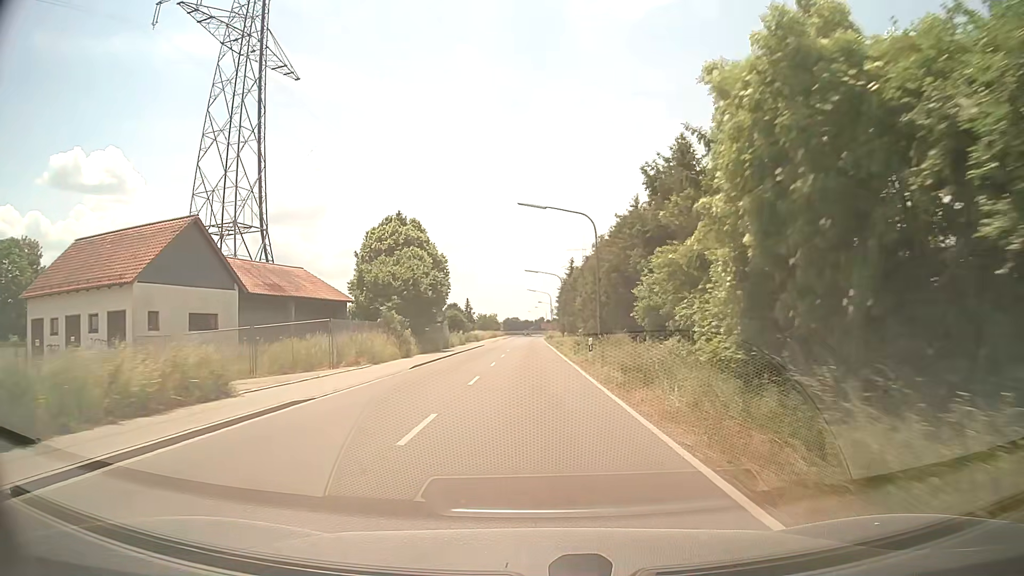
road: tertiary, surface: asphalt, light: Day
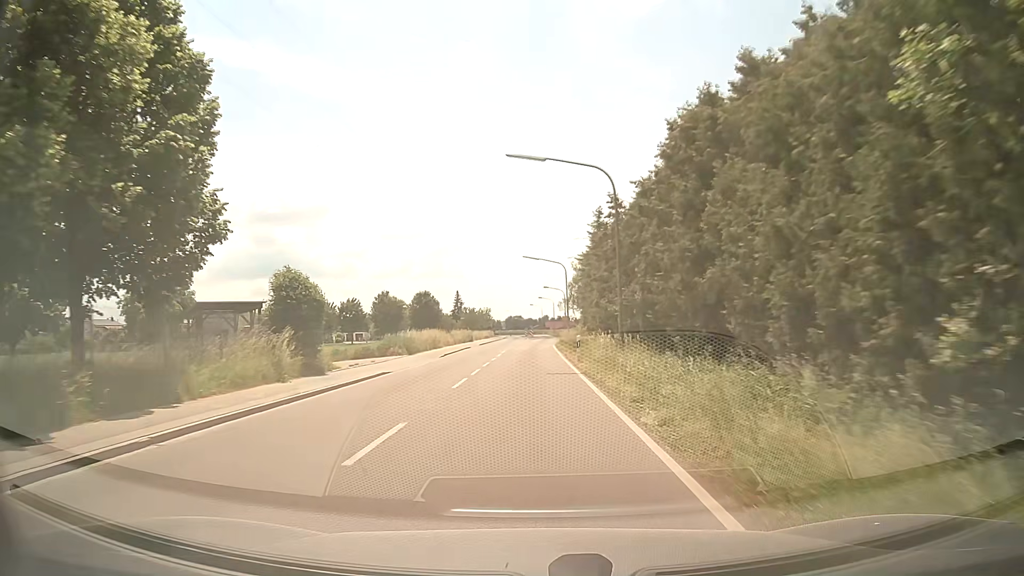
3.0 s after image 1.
(+0.1, +46.5) m; 0°
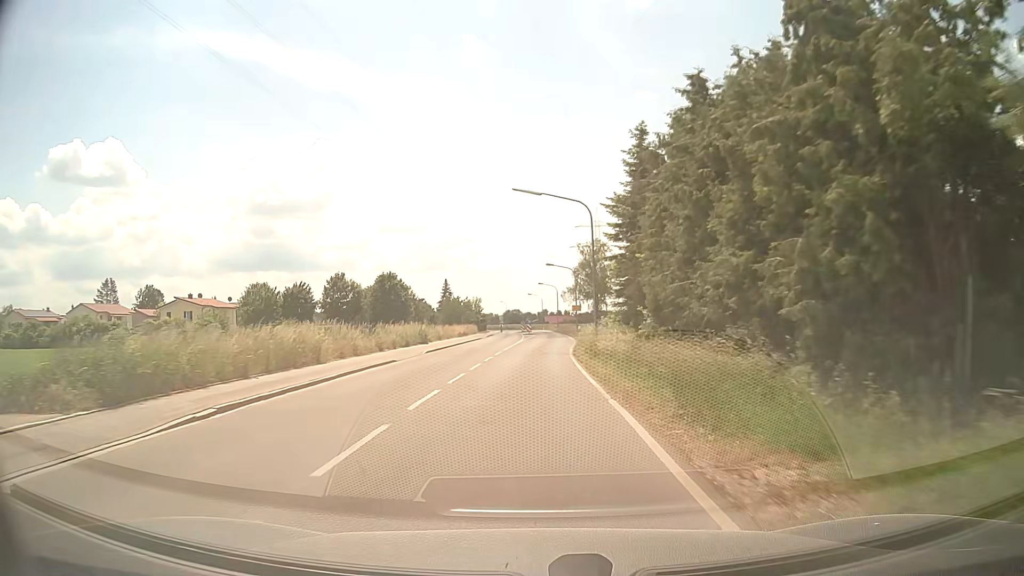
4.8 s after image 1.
(-0.1, +27.7) m; 0°
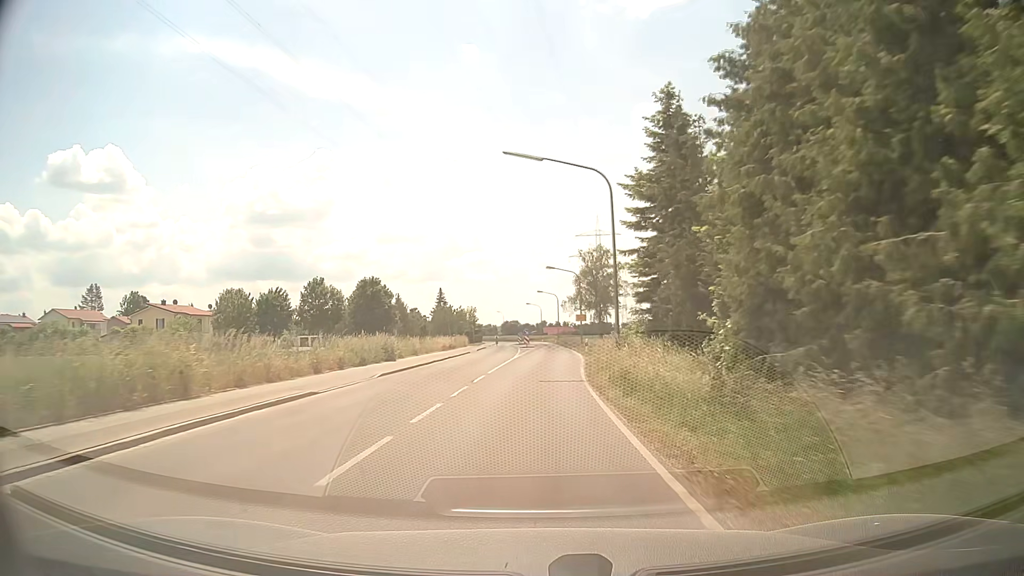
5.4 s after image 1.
(0.0, +8.8) m; 0°
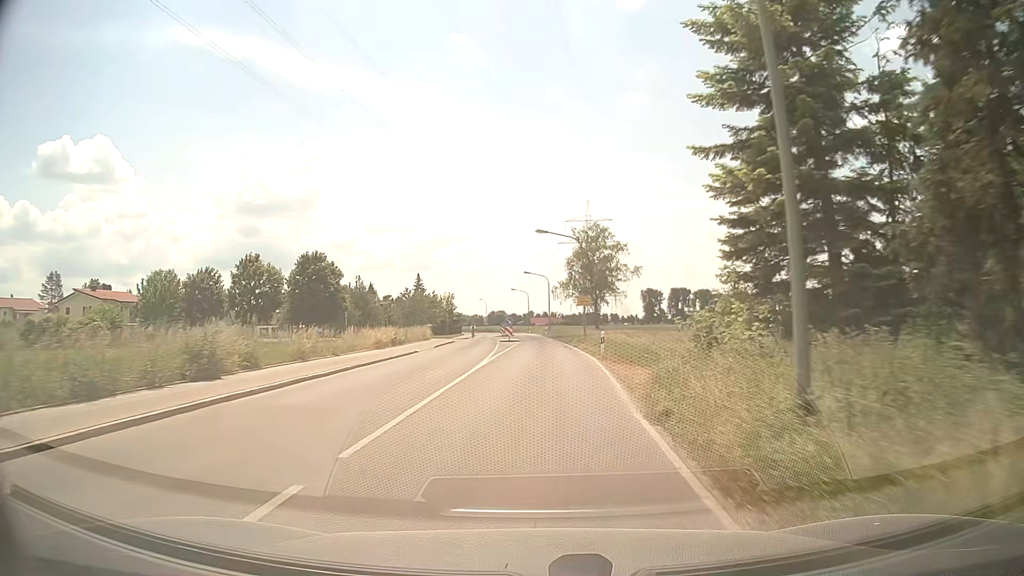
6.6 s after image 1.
(+0.2, +16.8) m; +1°
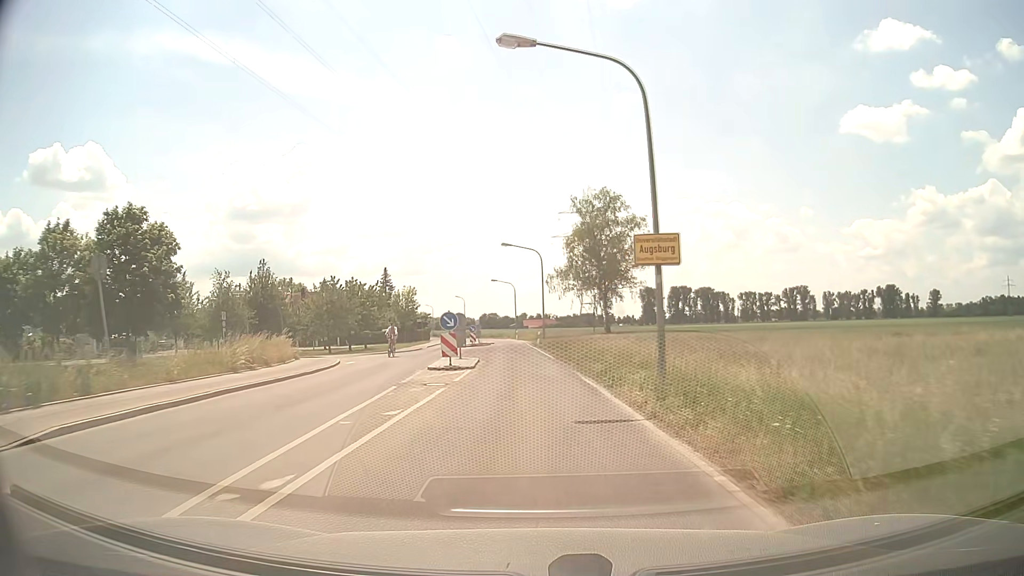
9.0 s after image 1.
(+0.7, +29.7) m; +1°
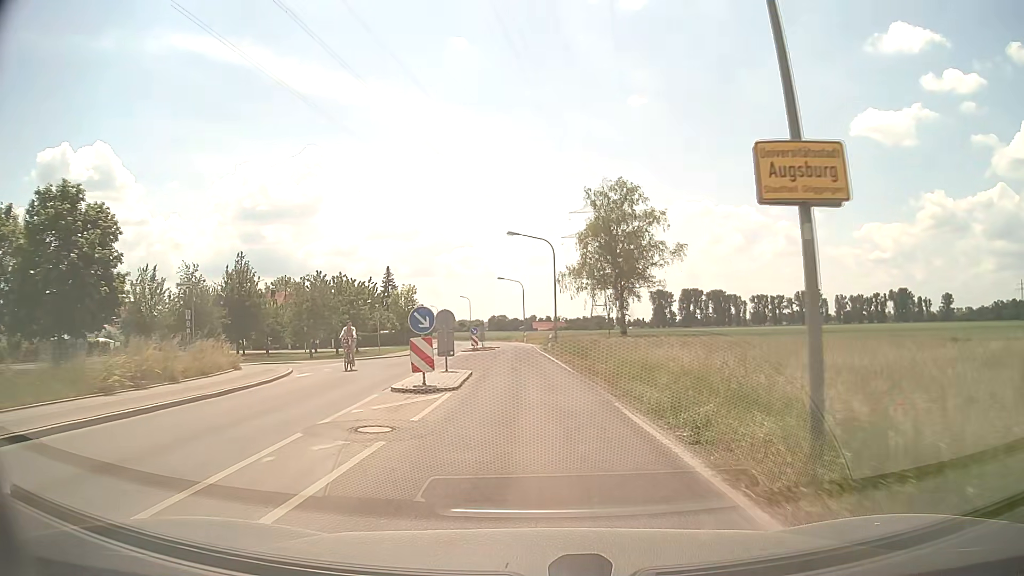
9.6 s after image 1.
(-0.1, +7.0) m; -1°
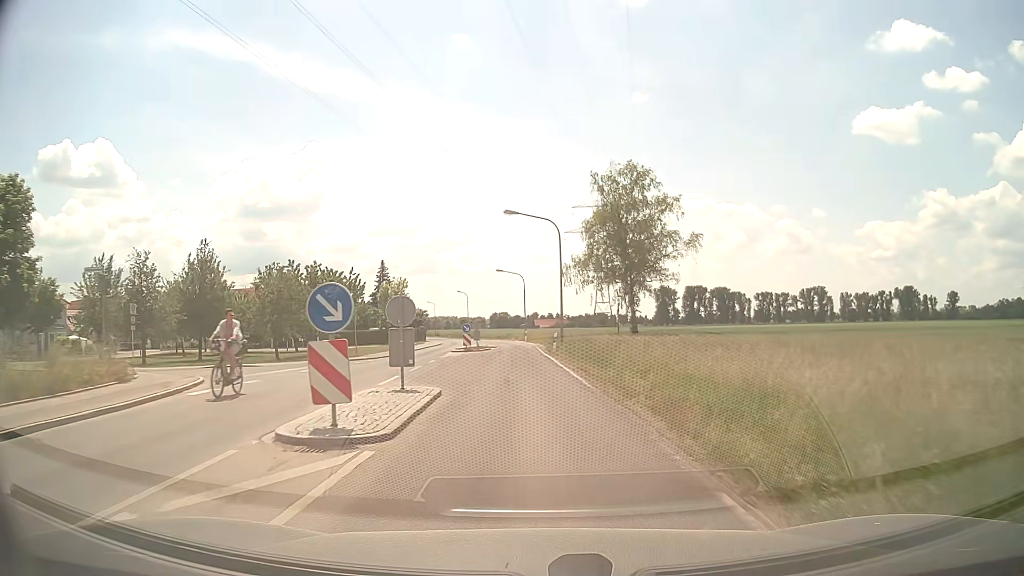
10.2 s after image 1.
(0.0, +7.0) m; 0°
(0, +10) (0, +20) (-1, +30) (-1, +40) (-2, +50) (-2, +60) (-4, +70) (-6, +80) (-8, +89) (-11, +99) m
